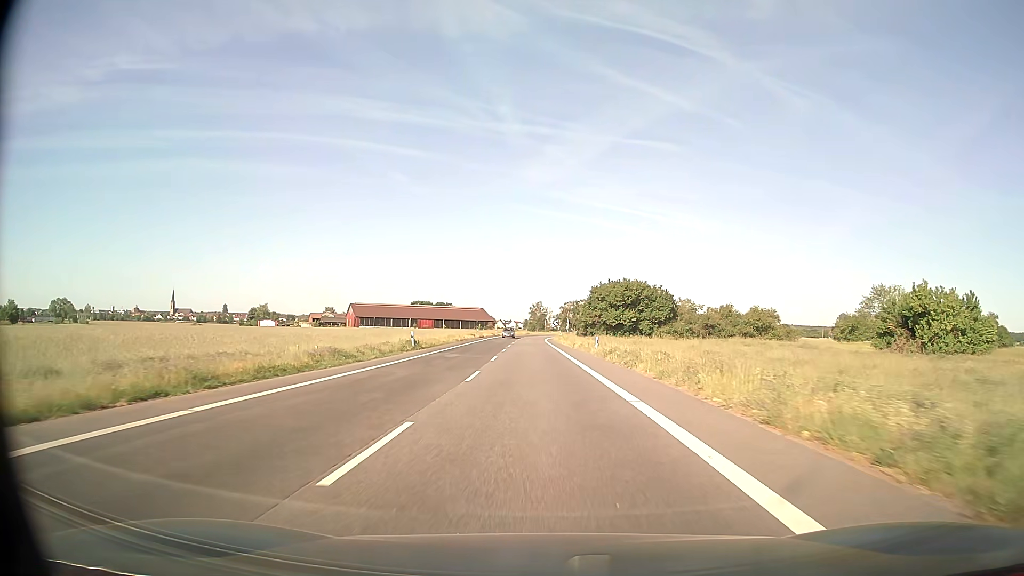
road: secondary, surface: asphalt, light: Day
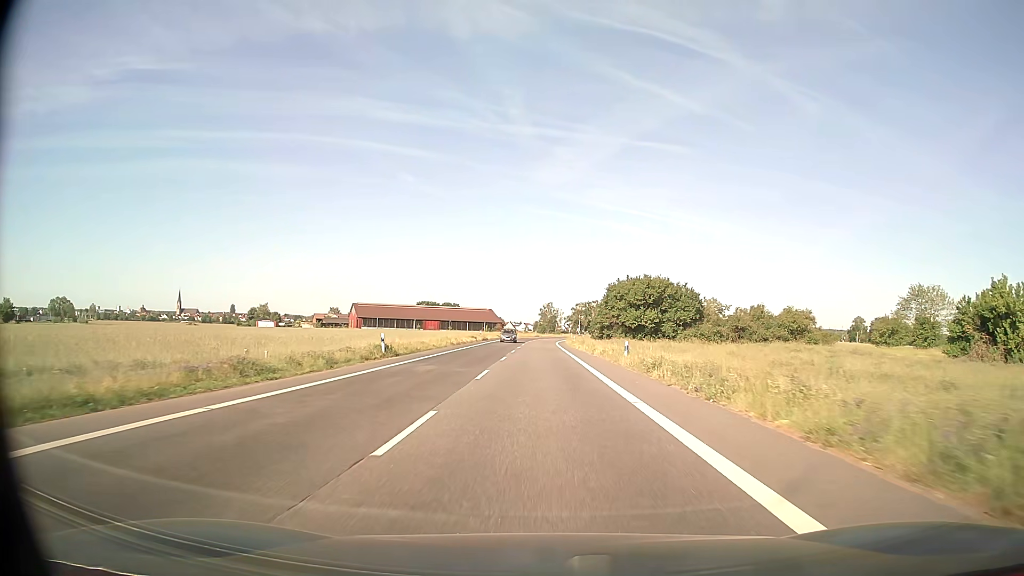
(-0.1, +10.5) m; -1°
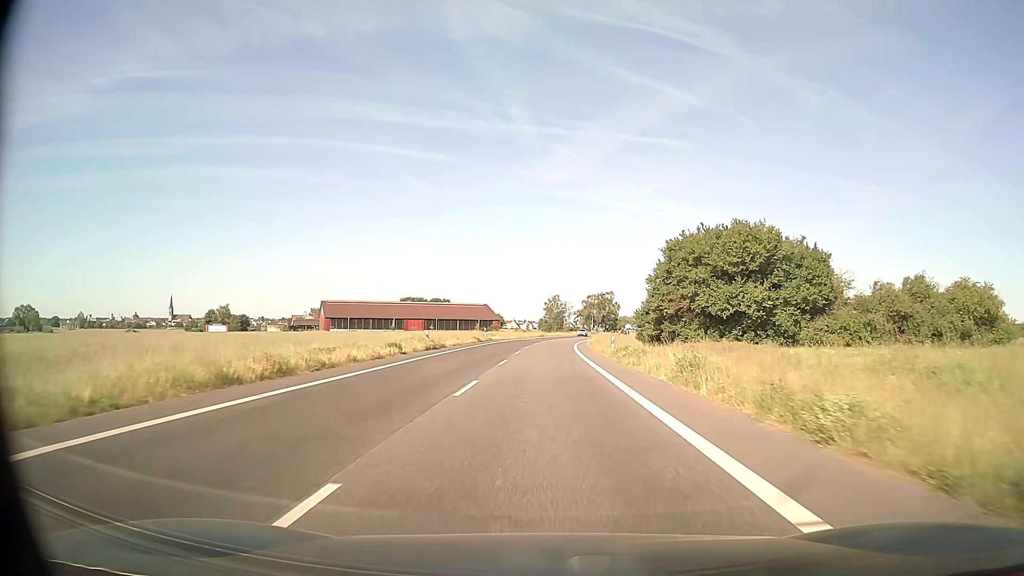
(-0.2, +41.1) m; 0°
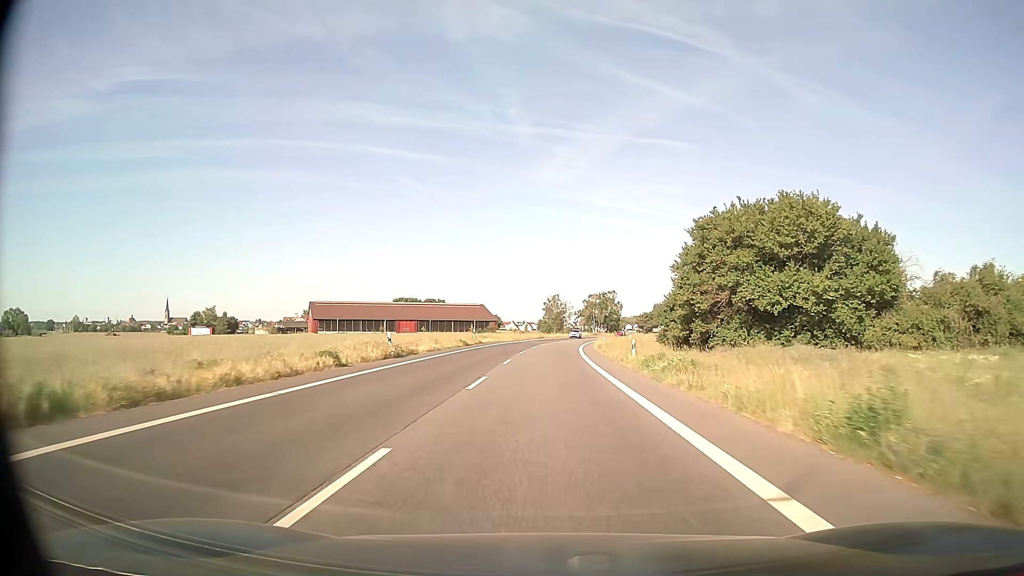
(0.0, +10.1) m; 0°
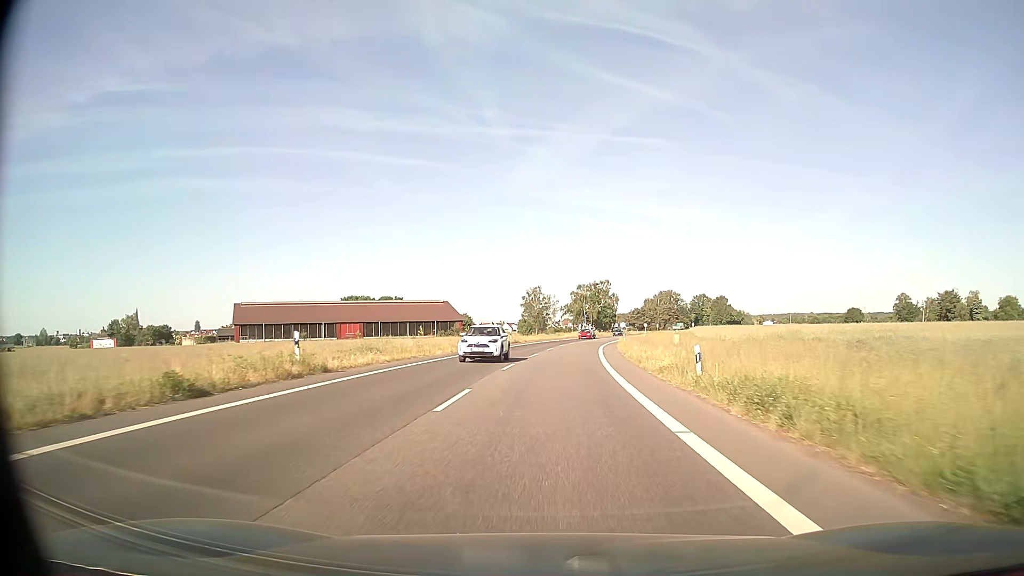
(+0.5, +39.8) m; +2°
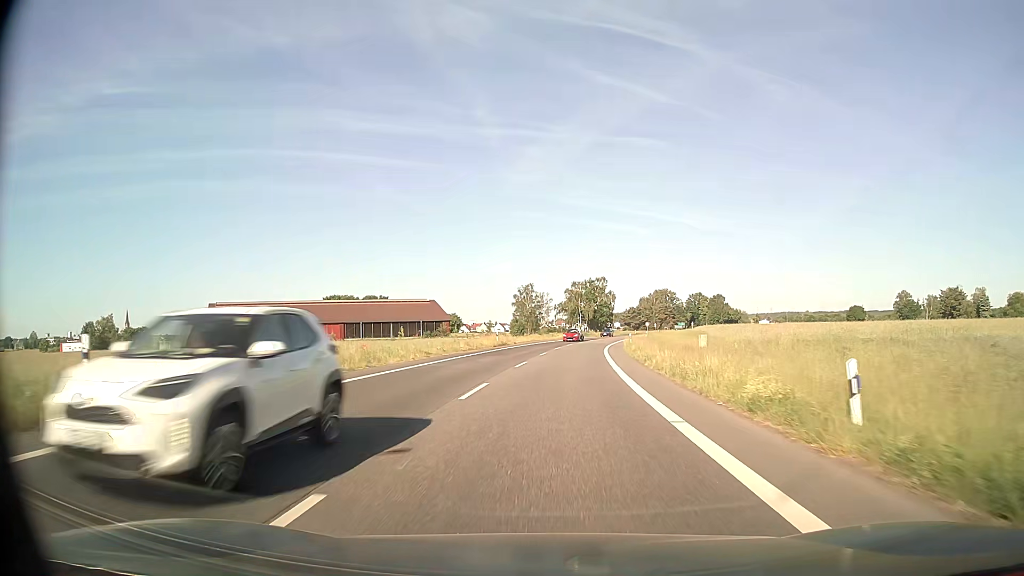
(0.0, +9.8) m; 0°
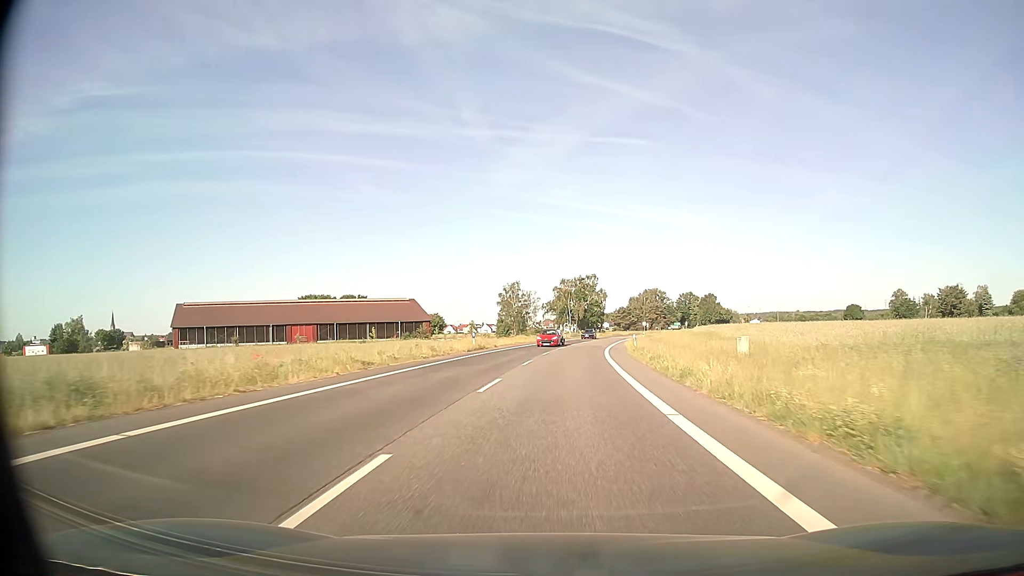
(+0.1, +9.8) m; +1°
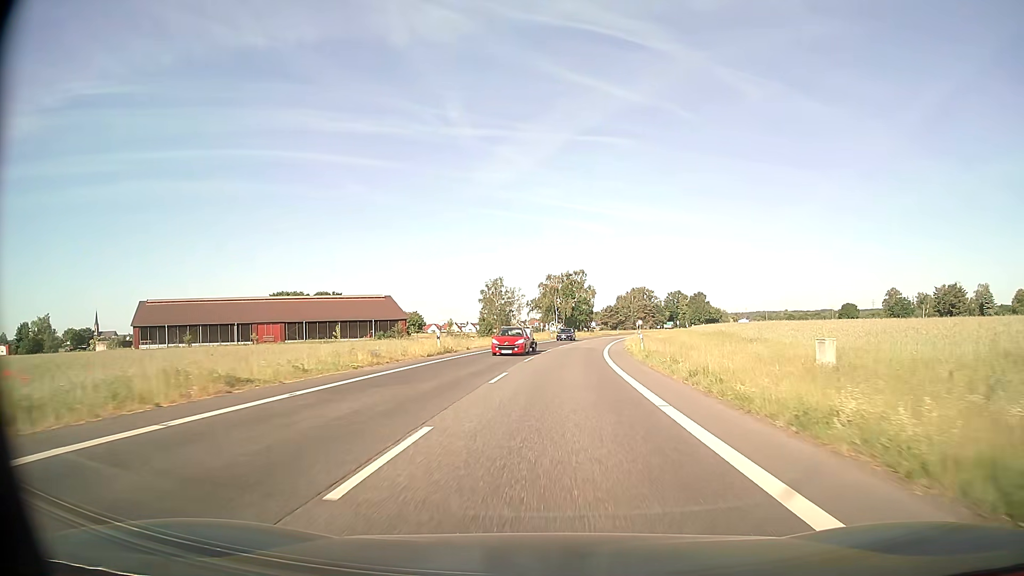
(+0.1, +9.7) m; +1°
